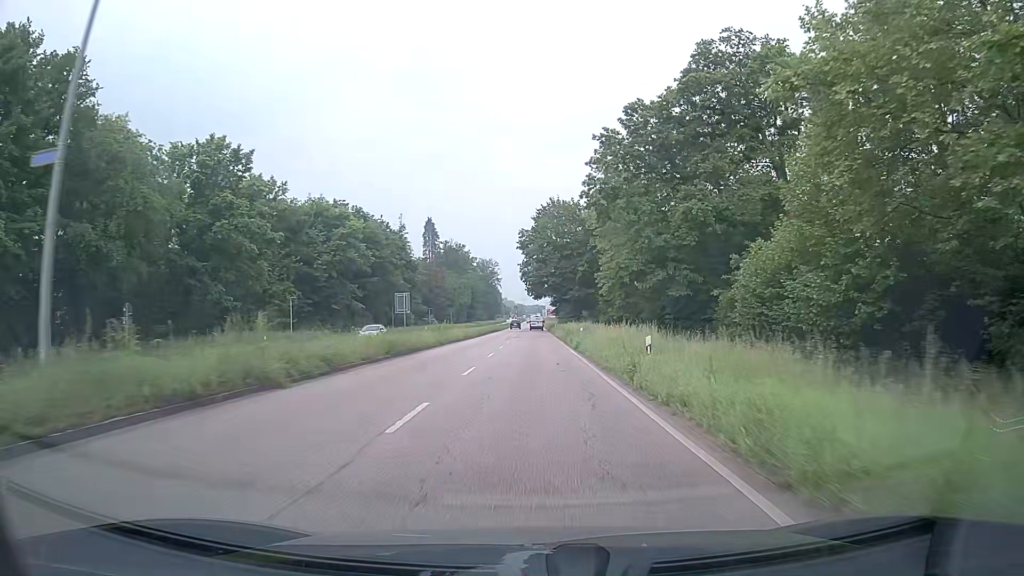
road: primary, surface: asphalt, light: Day
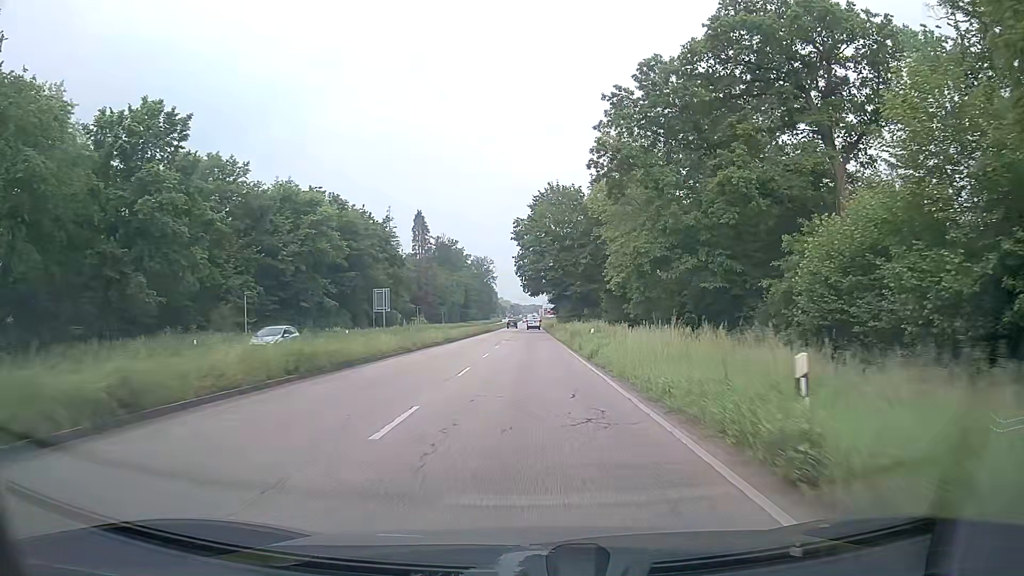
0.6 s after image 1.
(0.0, +9.7) m; 0°
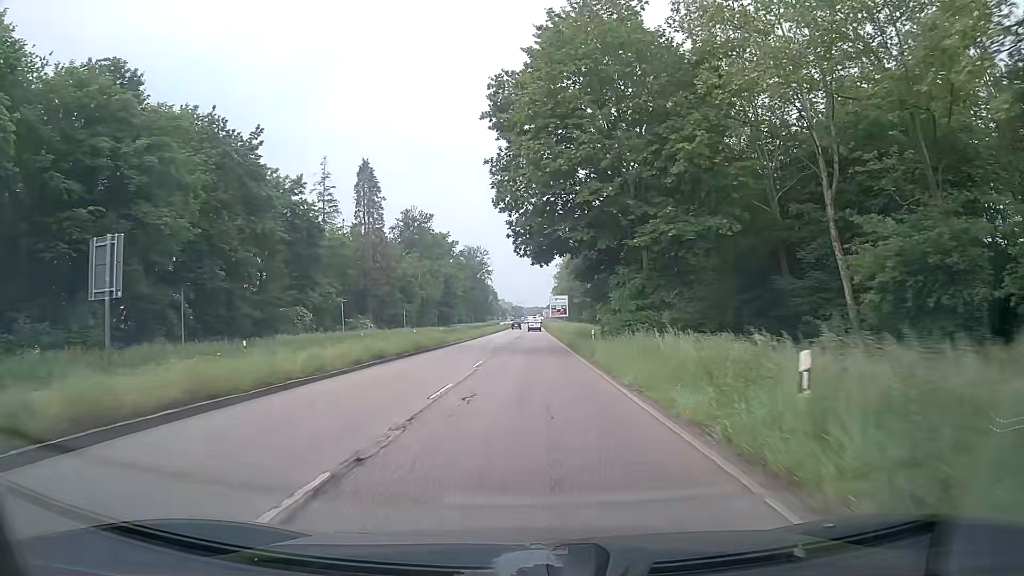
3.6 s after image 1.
(0.0, +49.8) m; 0°
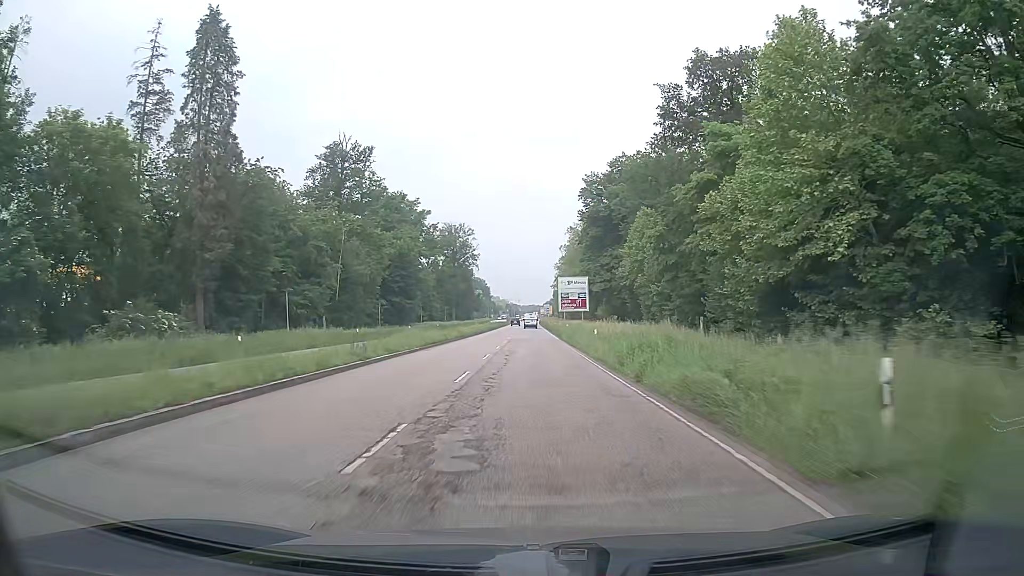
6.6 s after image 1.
(0.0, +51.6) m; 0°
(0, +10) (0, +20) (0, +30) (0, +40) (0, +50) (0, +60) (0, +70) (0, +80) (0, +90) (+1, +100) m
